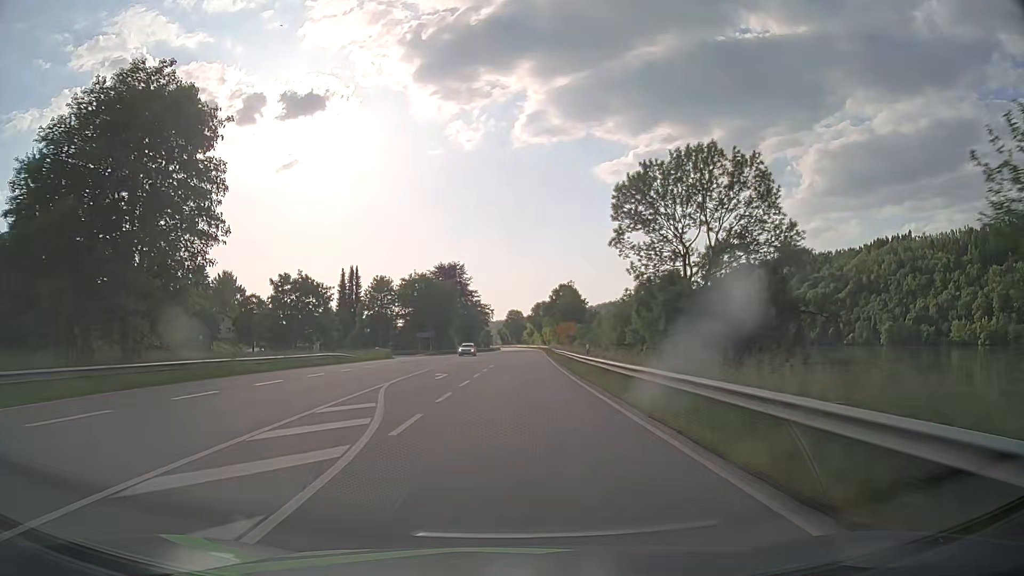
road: primary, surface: asphalt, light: Day
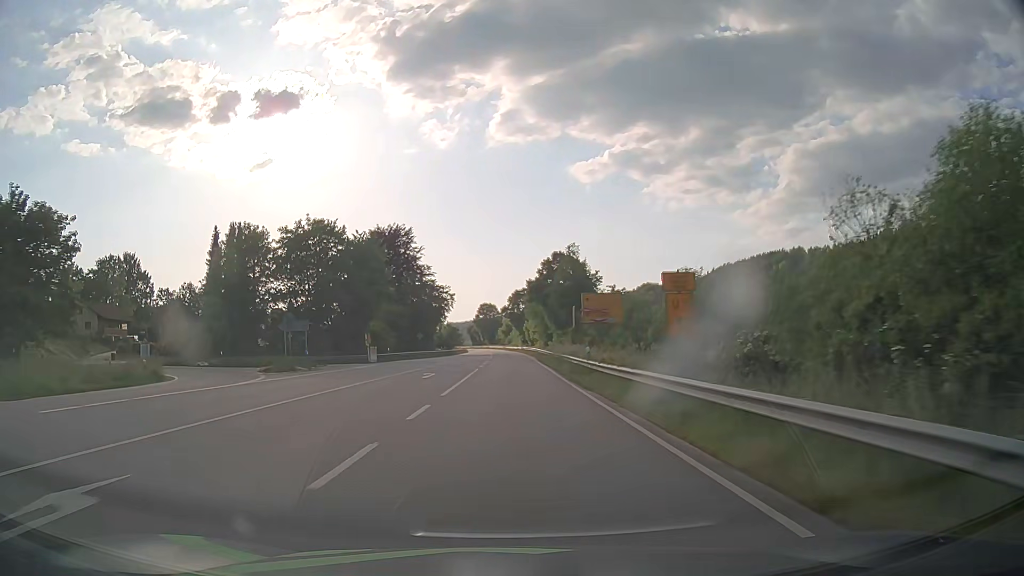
(+1.4, +51.4) m; +2°
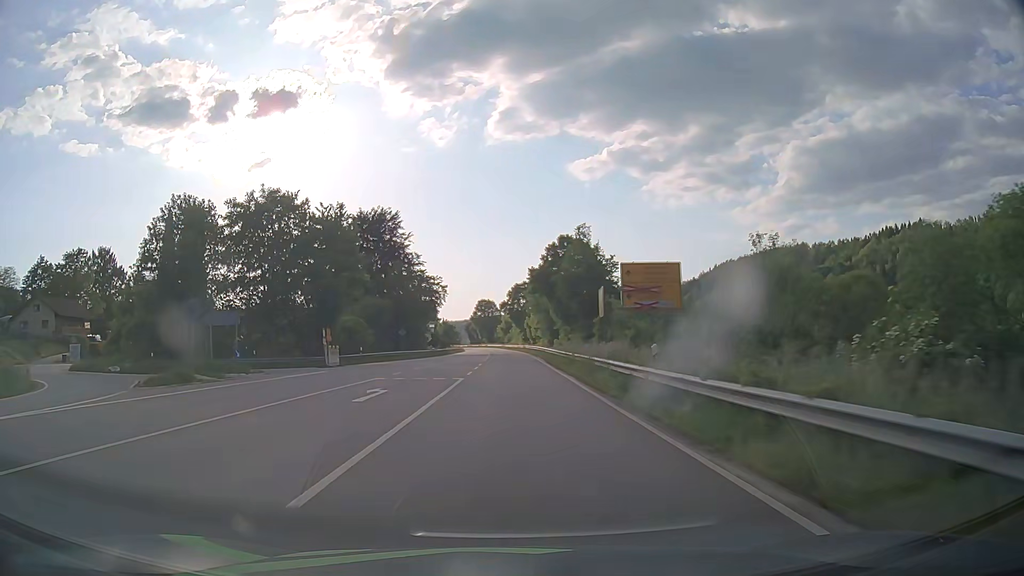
(0.0, +12.8) m; 0°
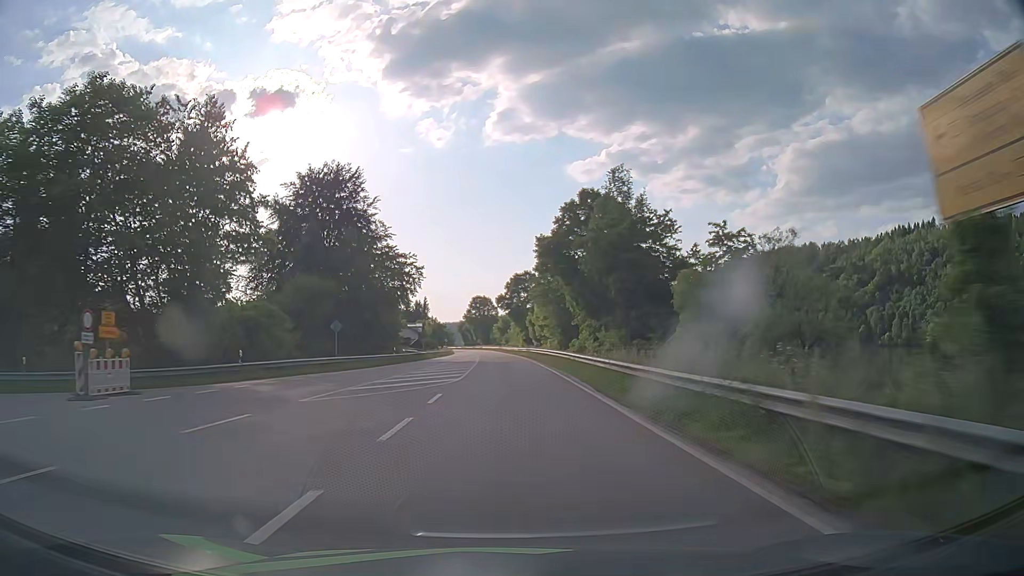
(+0.1, +25.7) m; 0°
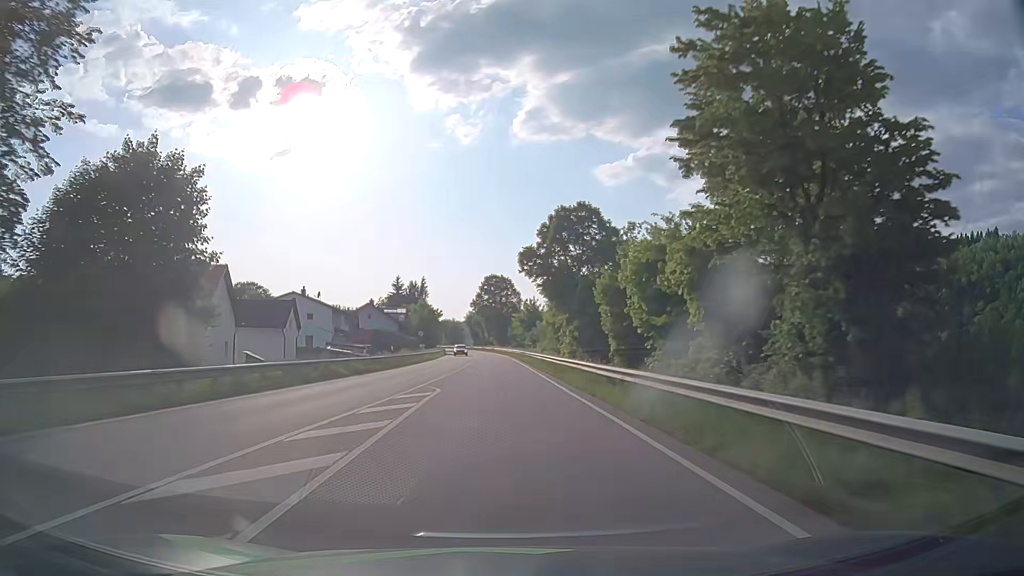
(-0.9, +64.3) m; -2°
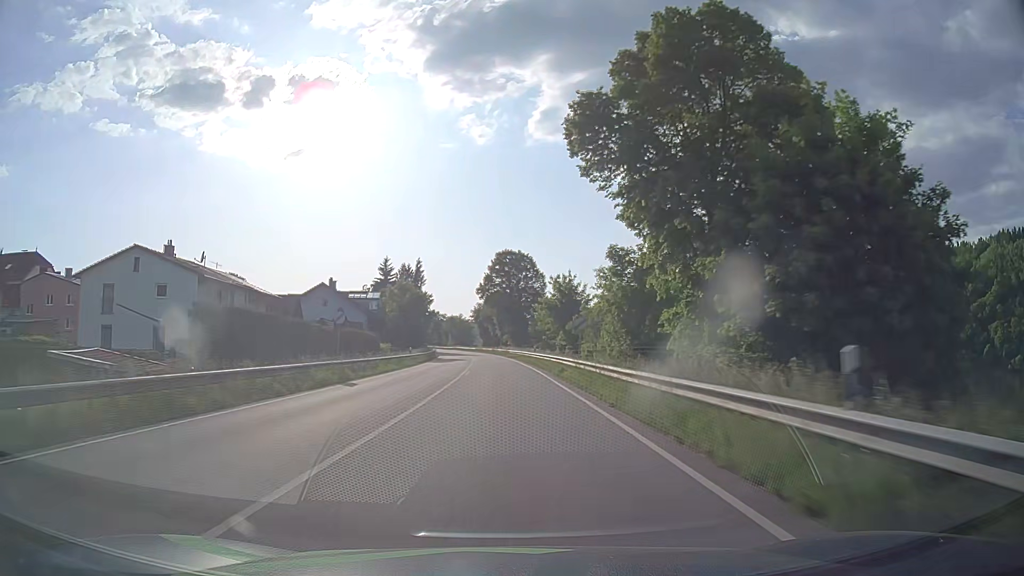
(-0.6, +40.4) m; -1°
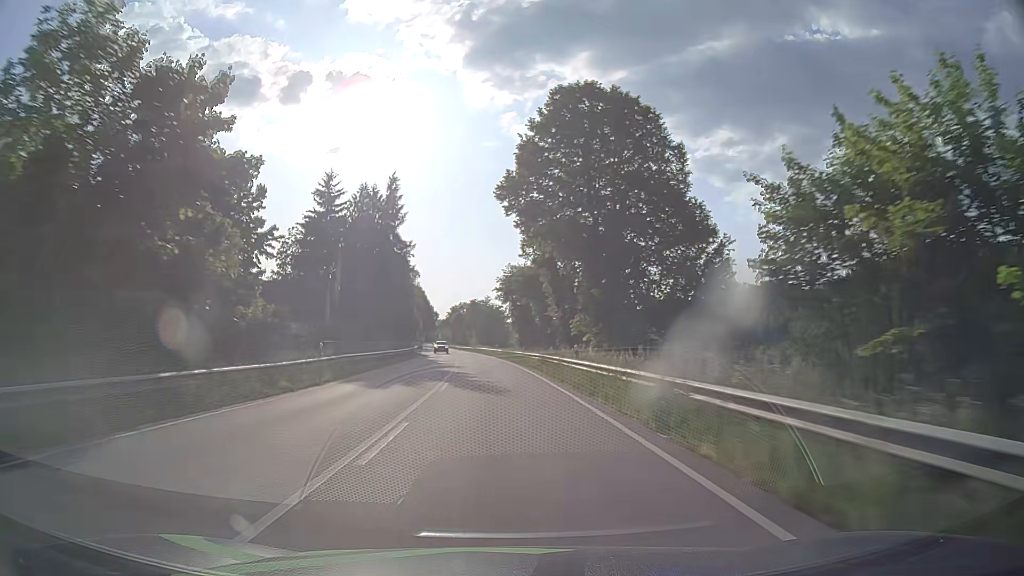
(-2.0, +72.5) m; -4°
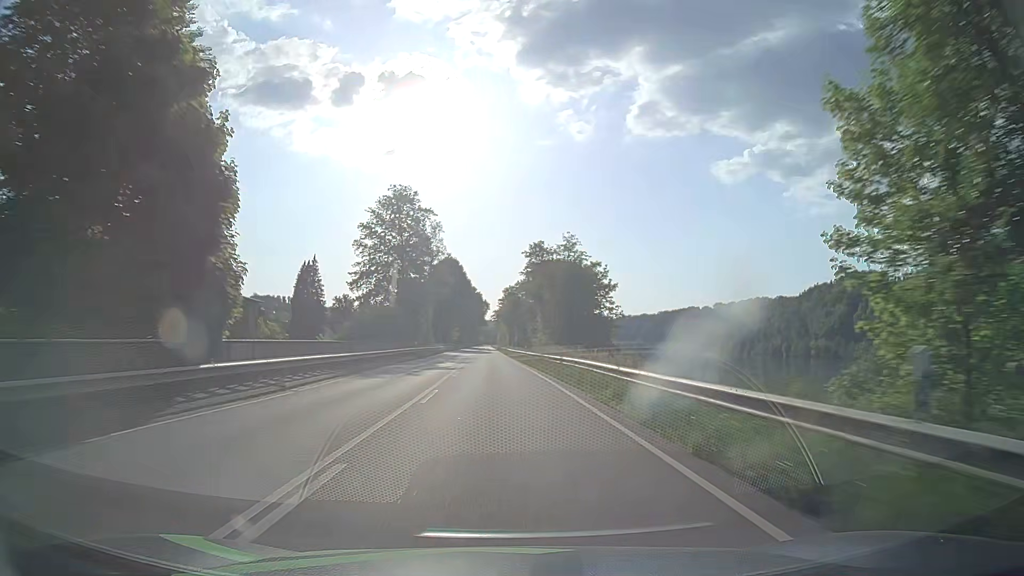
(-3.8, +76.4) m; -5°
(0, +10) (0, +20) (0, +30) (-1, +40) (-1, +50) (-1, +60) (-2, +70) (-2, +80) (-2, +90) (-3, +100) m
